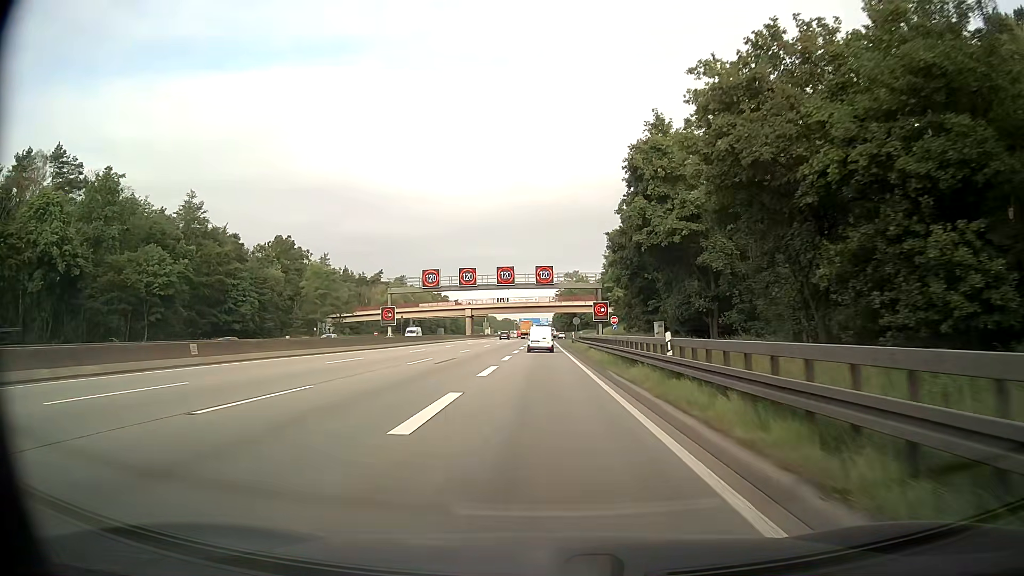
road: motorway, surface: asphalt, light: Day
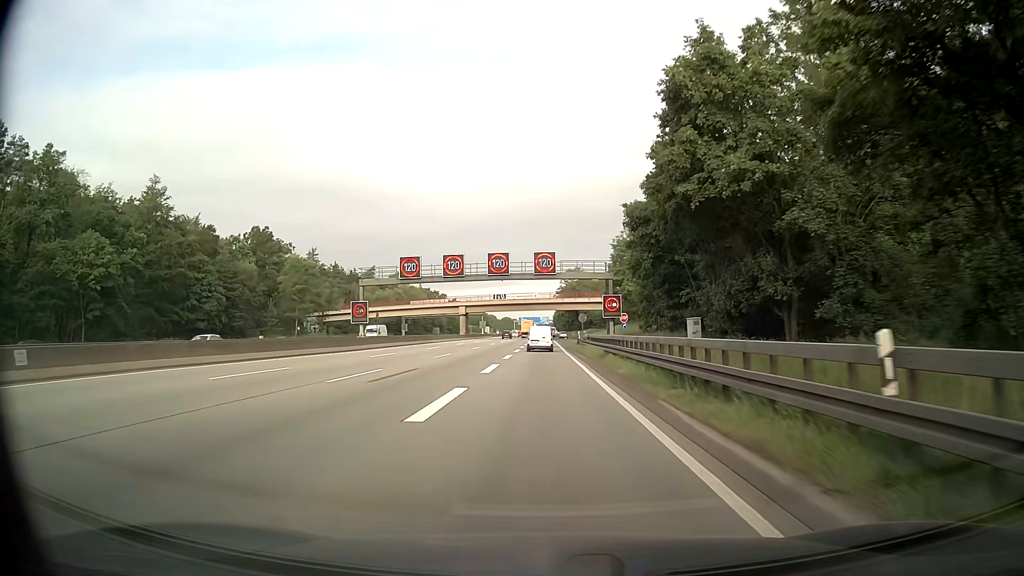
(0.0, +10.7) m; -1°
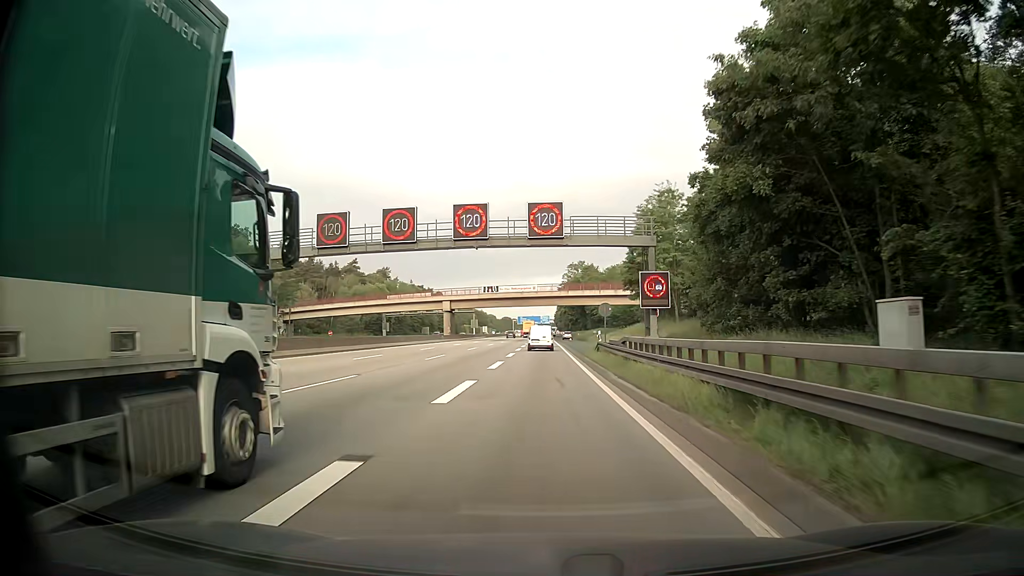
(+0.1, +21.3) m; 0°
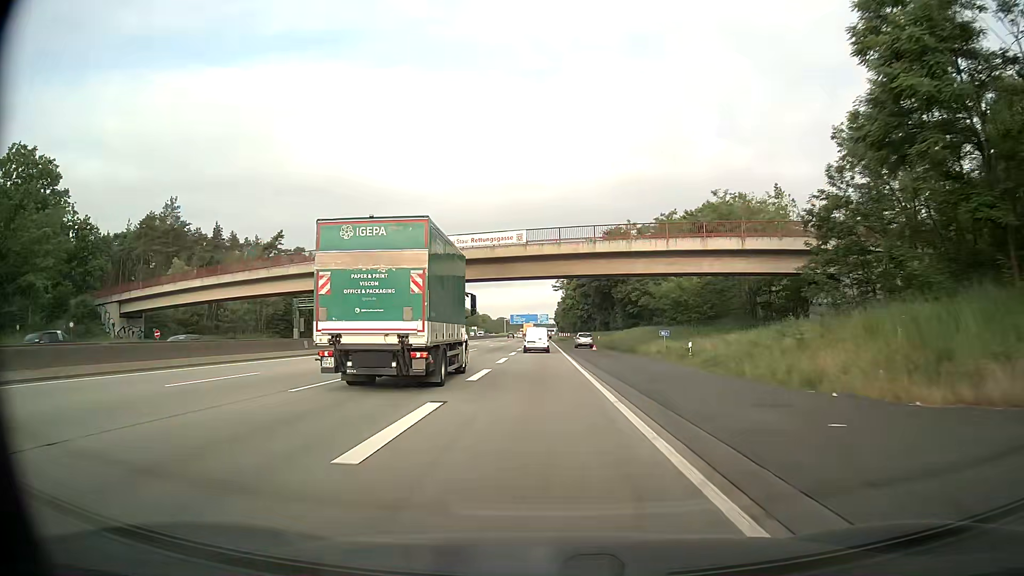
(+0.1, +53.9) m; 0°
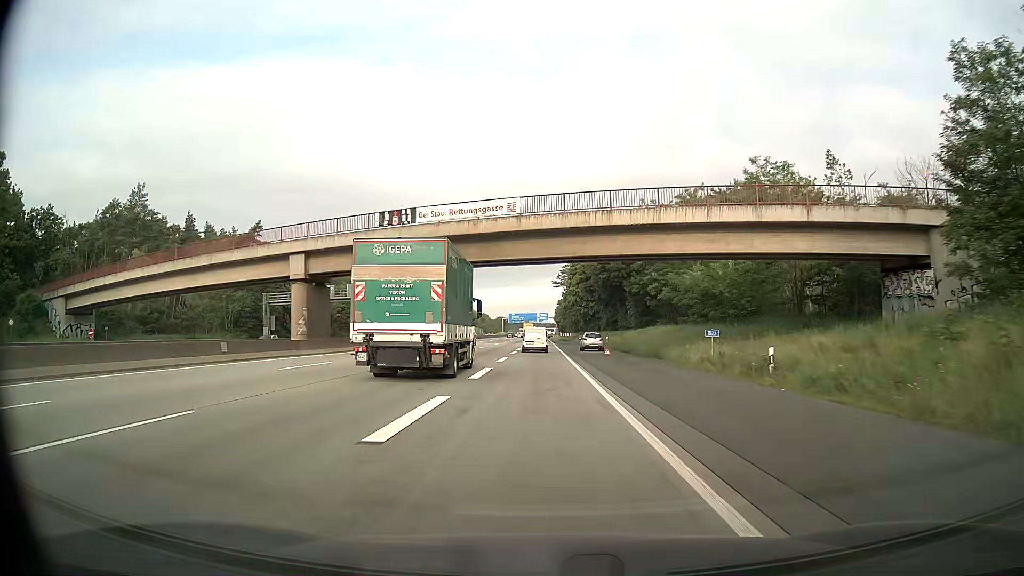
(0.0, +10.9) m; 0°
(0, +10) (0, +20) (0, +30) (0, +40) (0, +50) (0, +60) (0, +70) (0, +80) (0, +90) (0, +100) m
